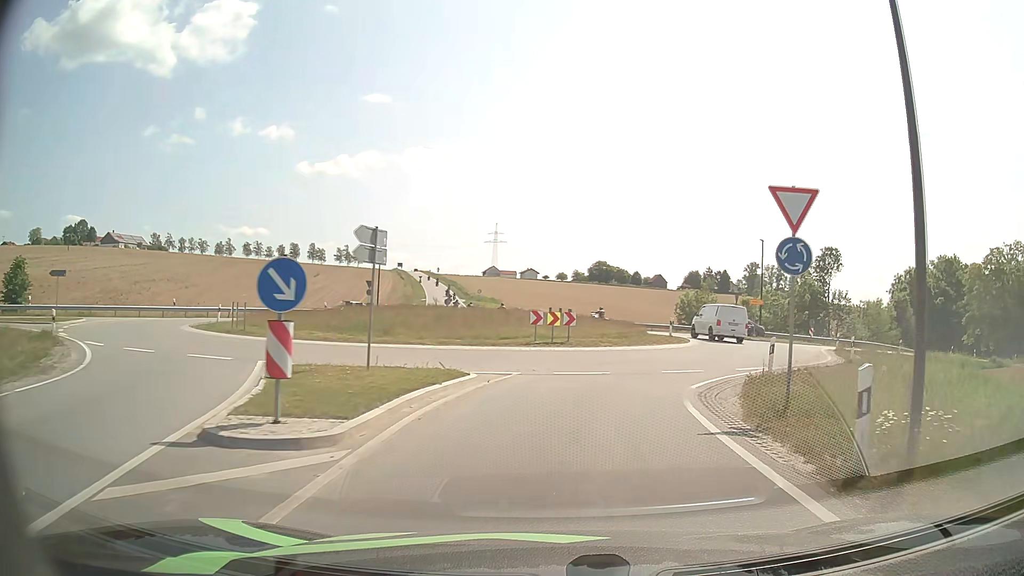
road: tertiary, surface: asphalt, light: Day
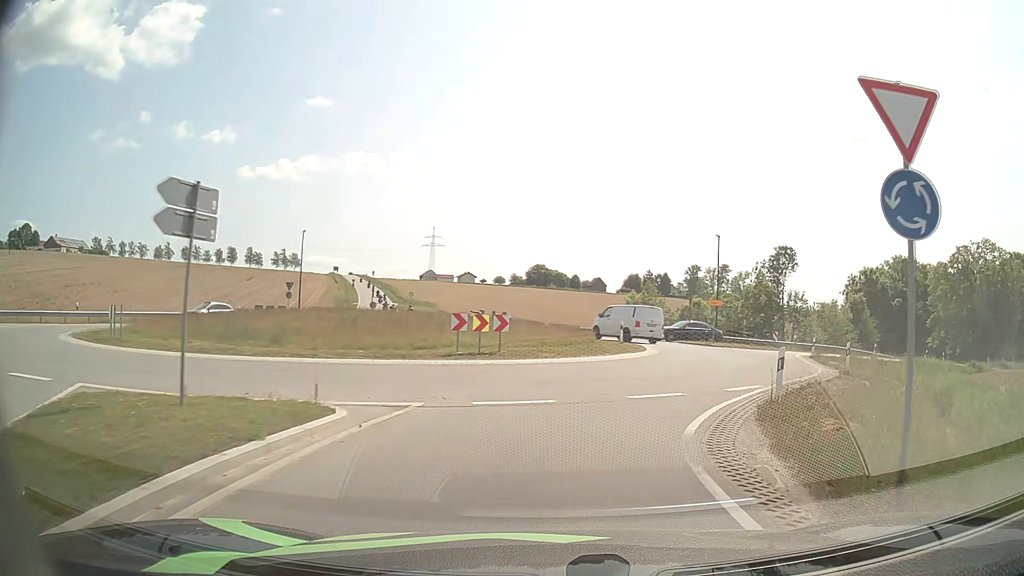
(+0.2, +5.2) m; +5°
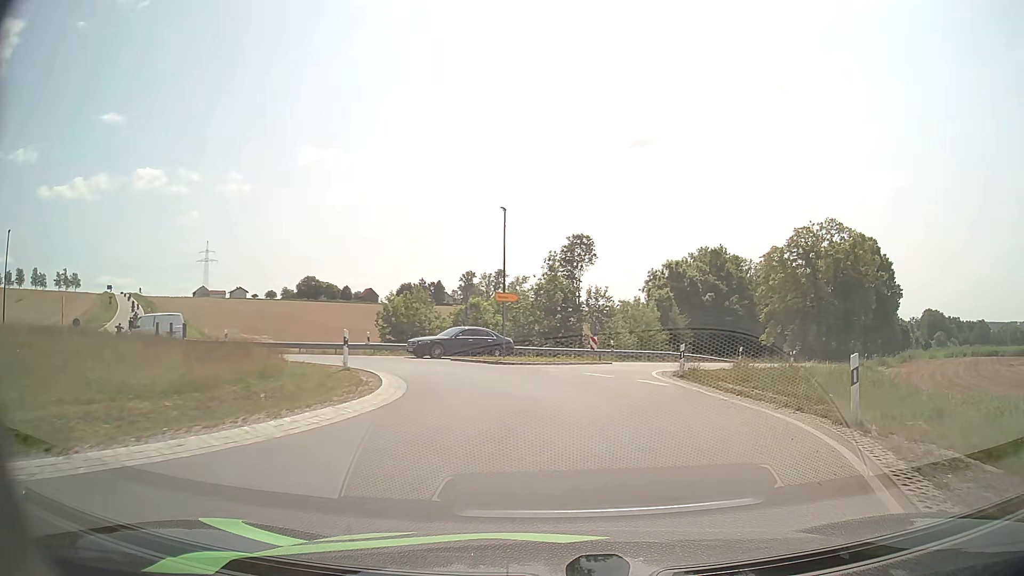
(+2.4, +14.1) m; +20°
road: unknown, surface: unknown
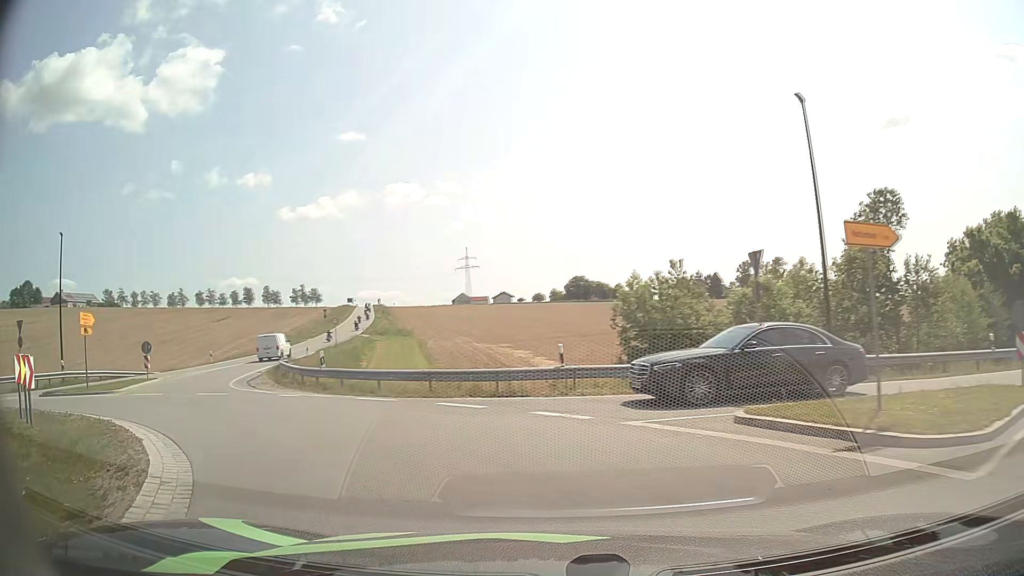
(-1.8, +17.8) m; -23°
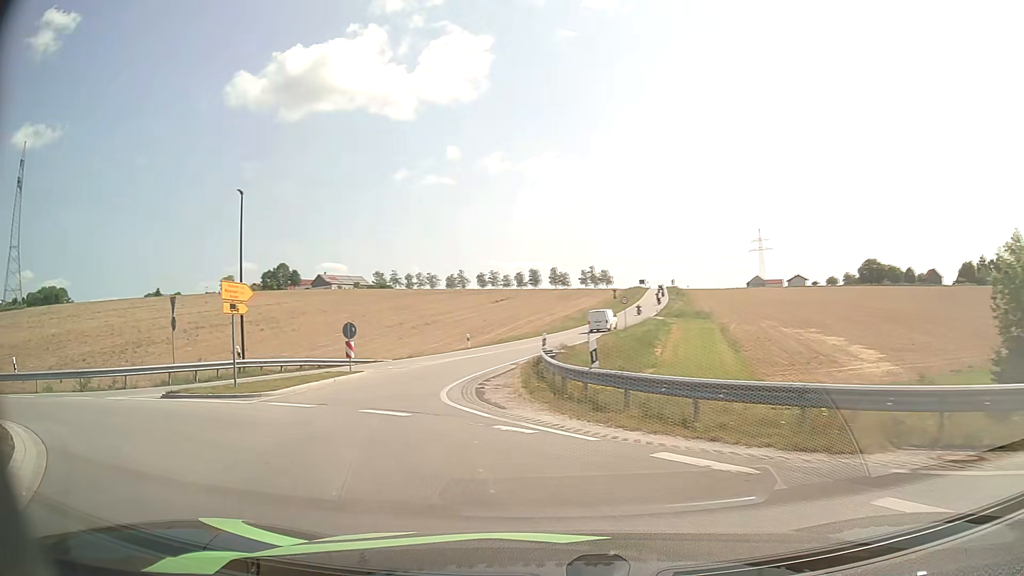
(-2.0, +9.1) m; -25°
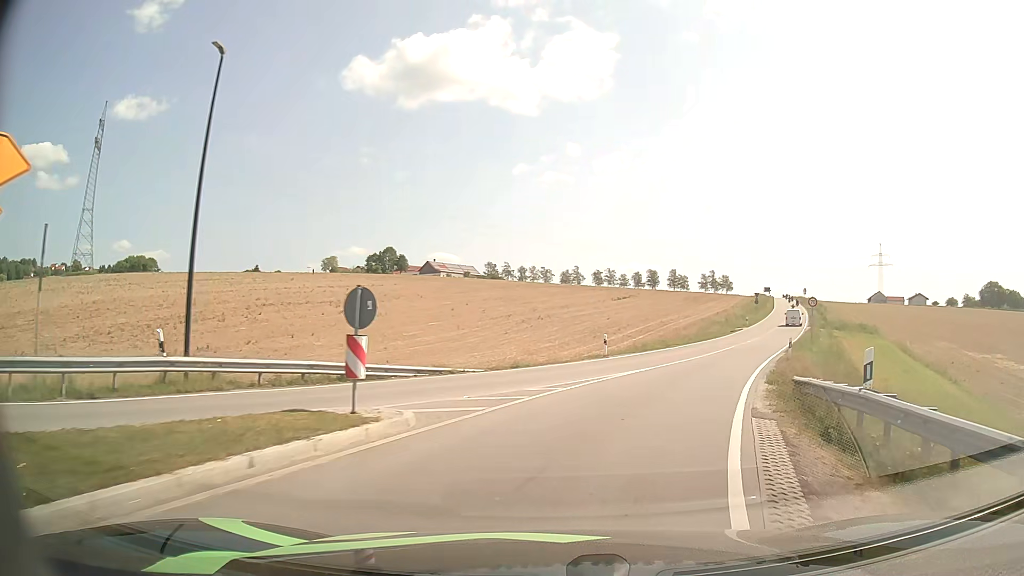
(-3.1, +15.2) m; -11°
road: tertiary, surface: asphalt
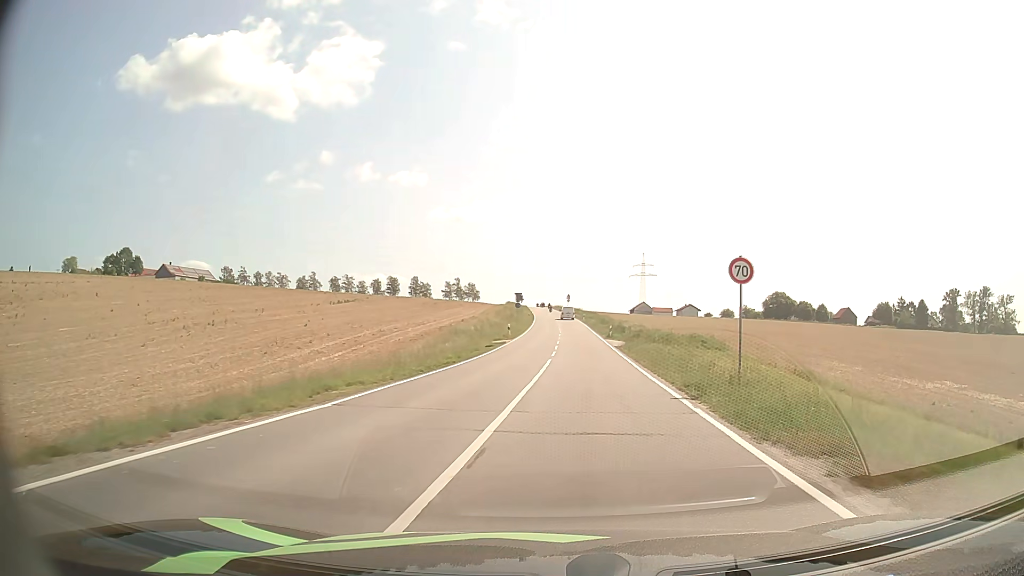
(+6.2, +26.7) m; +22°
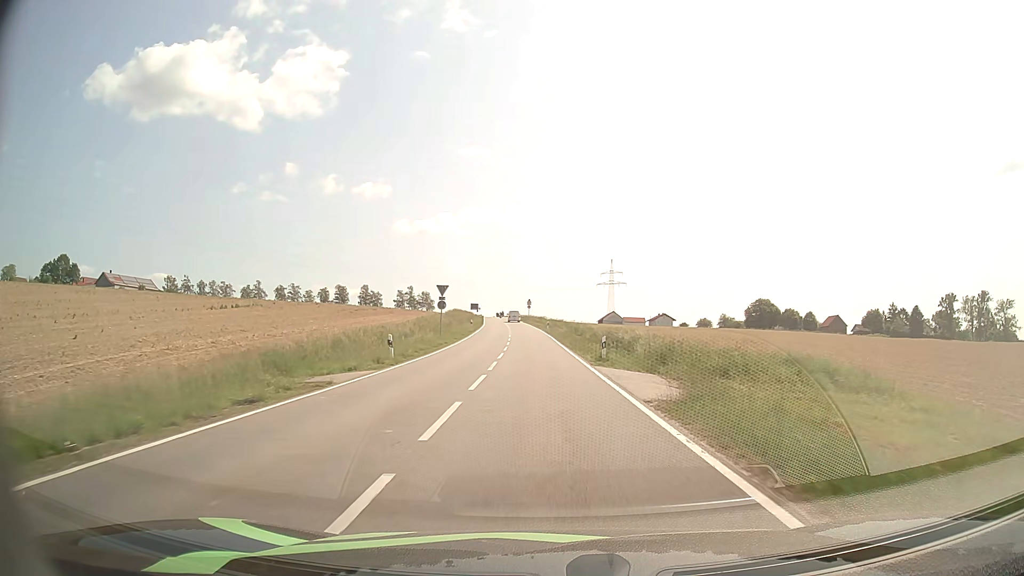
(+1.6, +27.9) m; +3°
(0, +10) (0, +20) (0, +30) (-1, +40) (-1, +50) (-2, +60) (-2, +70) (-3, +80) (-4, +90) (-5, +100) m
